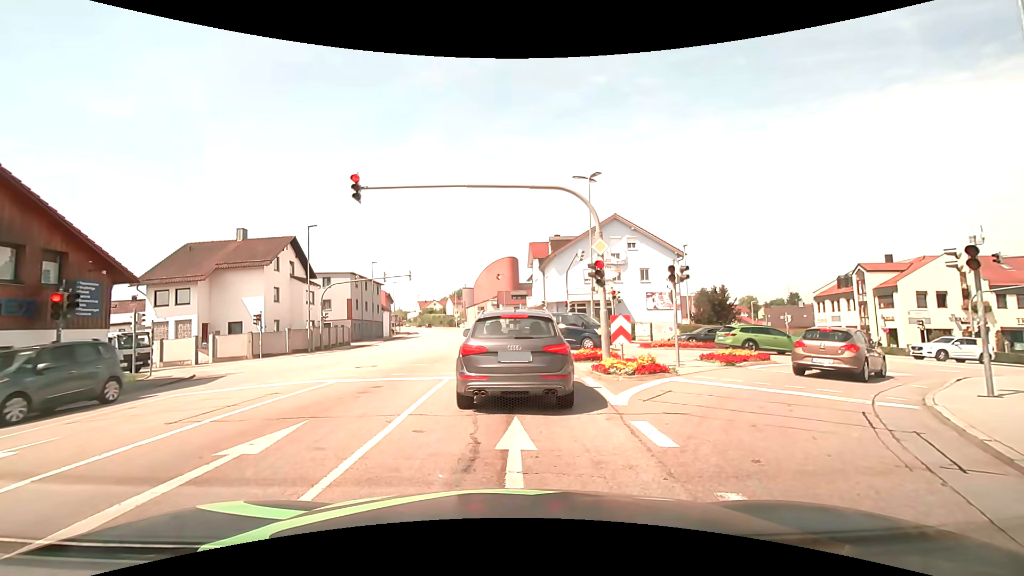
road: tertiary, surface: asphalt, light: Day
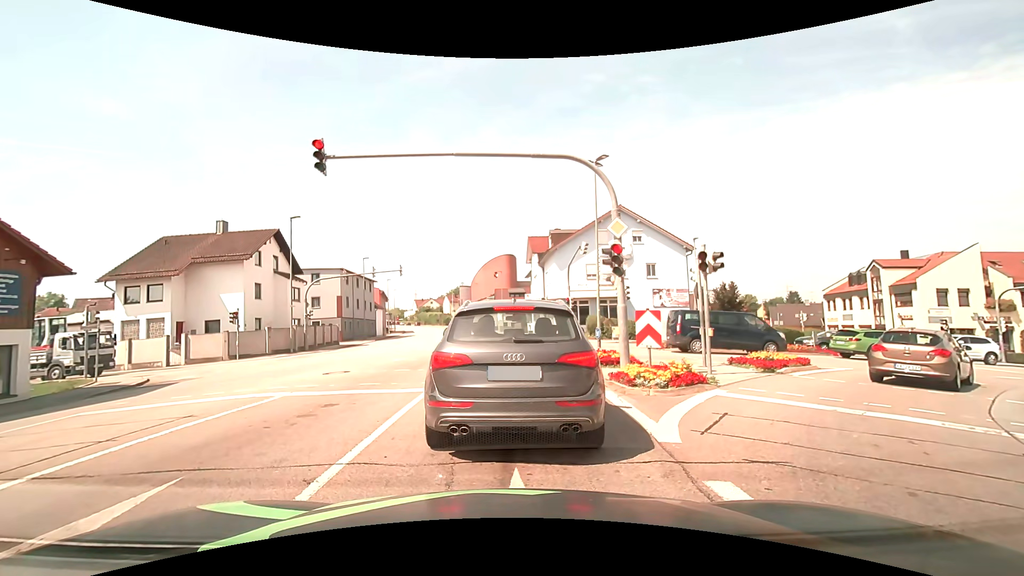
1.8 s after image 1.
(0.0, +2.5) m; -2°
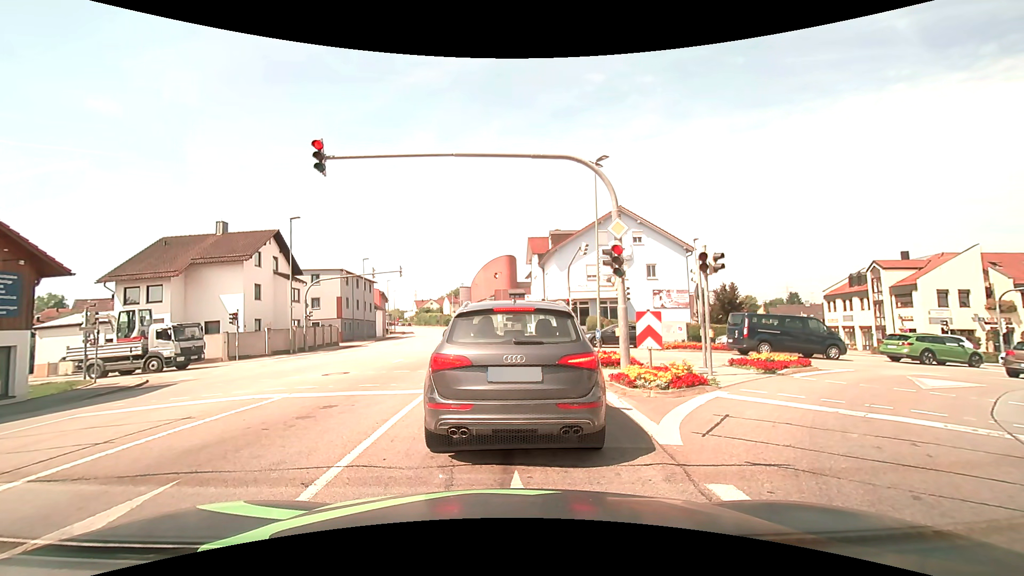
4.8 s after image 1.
(0.0, +0.1) m; 0°
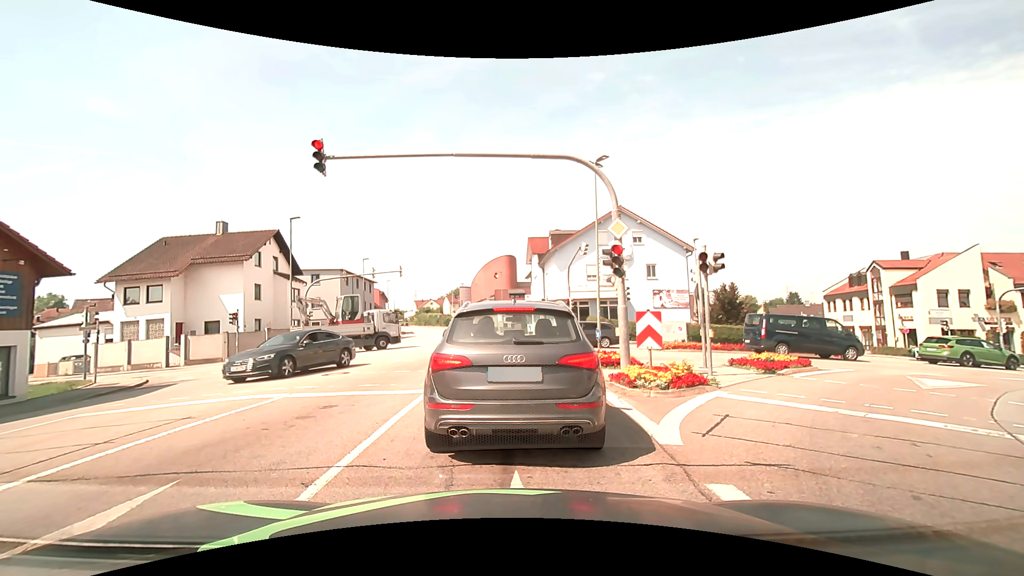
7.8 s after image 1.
(0.0, 0.0) m; 0°
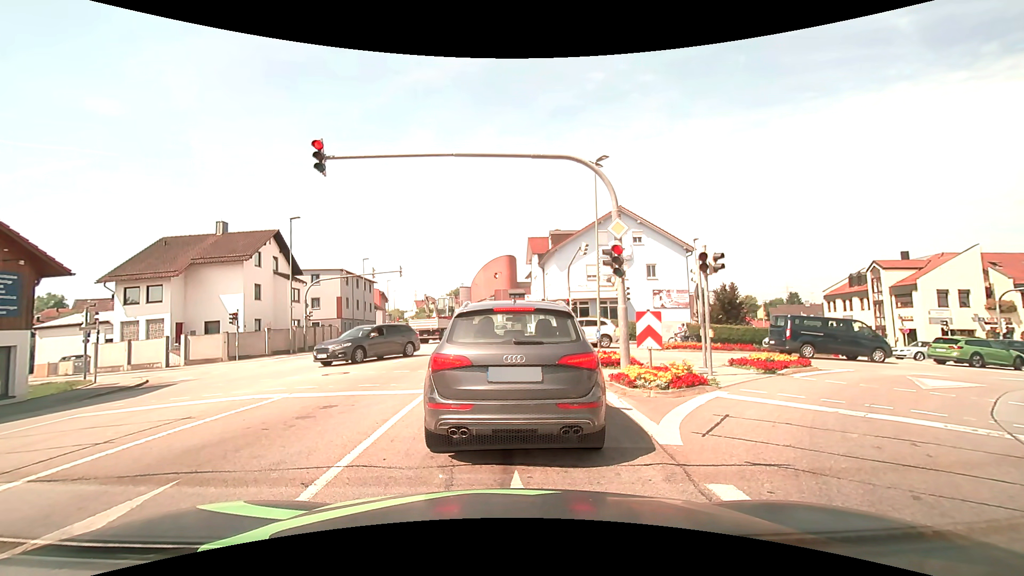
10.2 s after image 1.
(0.0, 0.0) m; 0°
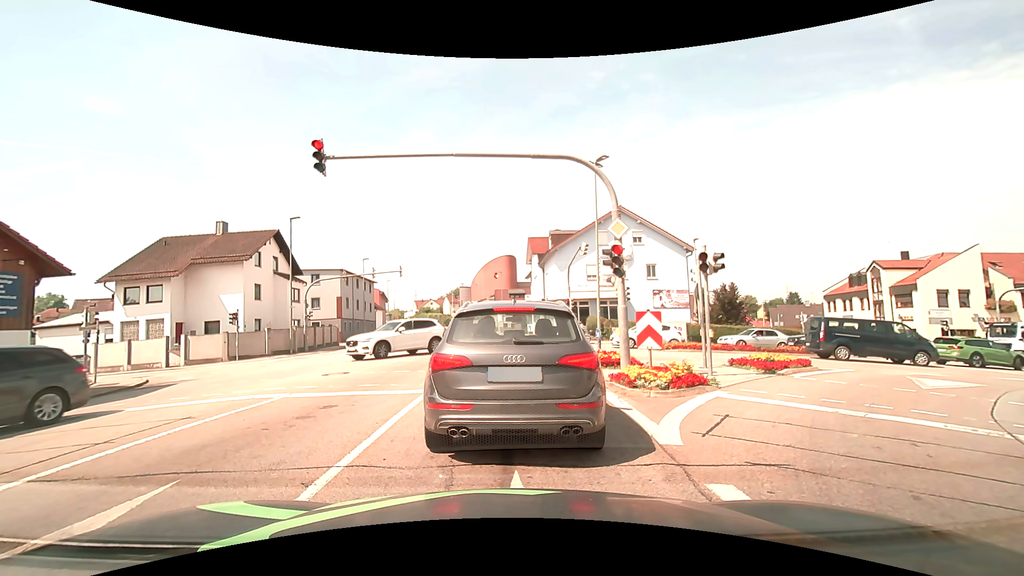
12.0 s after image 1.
(0.0, 0.0) m; 0°
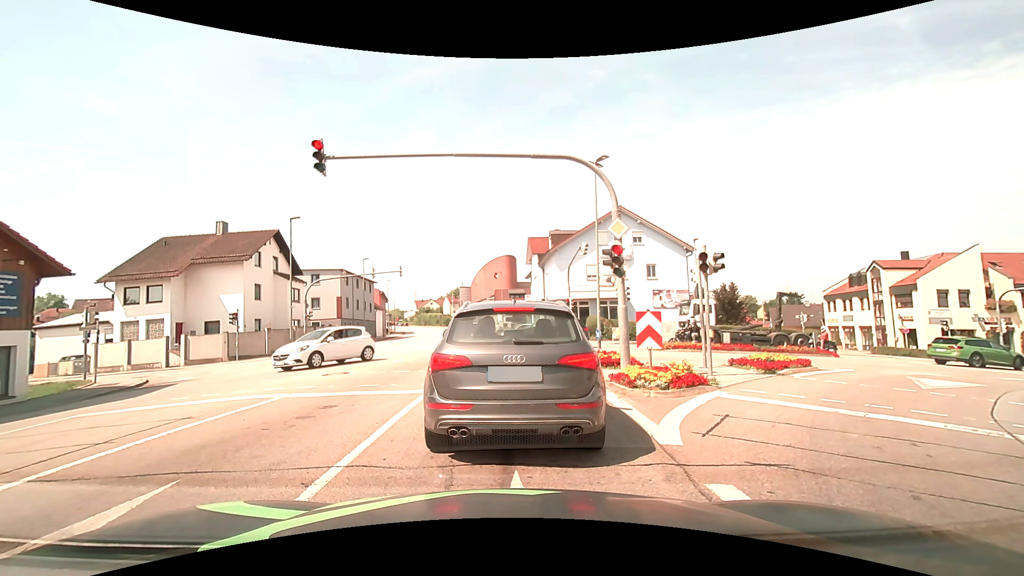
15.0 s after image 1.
(0.0, 0.0) m; 0°
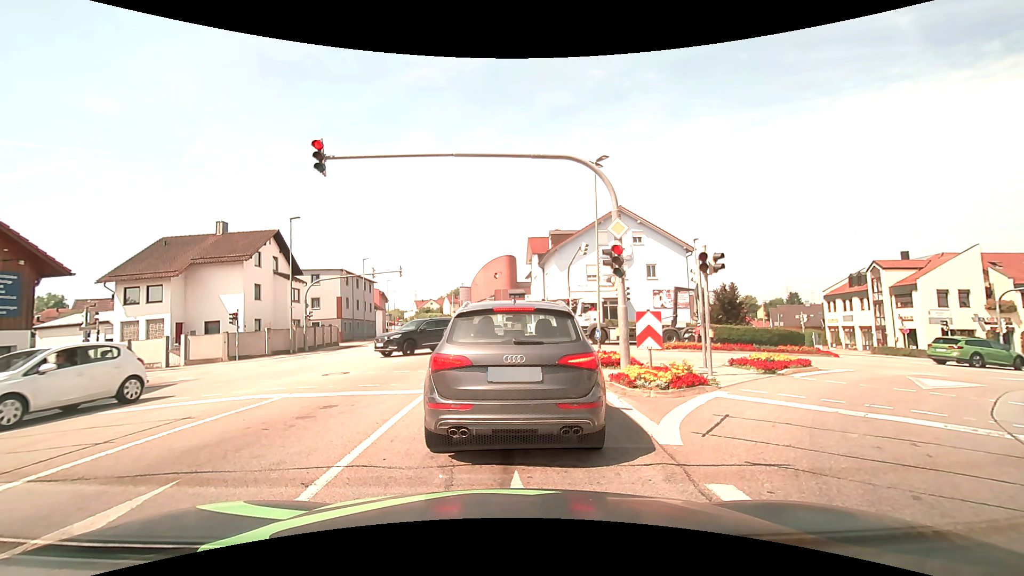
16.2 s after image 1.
(0.0, 0.0) m; 0°
(0, +10) (0, +20) (0, +30) (0, +40) (0, +50) (-1, +60) (-2, +70) (-3, +80) (-4, +90) (-5, +100) m
